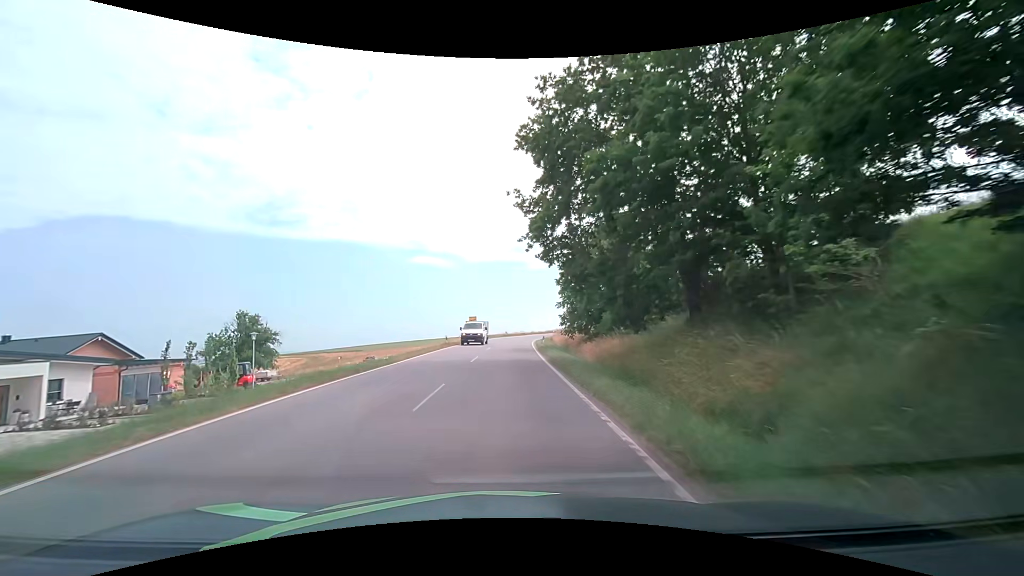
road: tertiary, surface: asphalt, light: Day
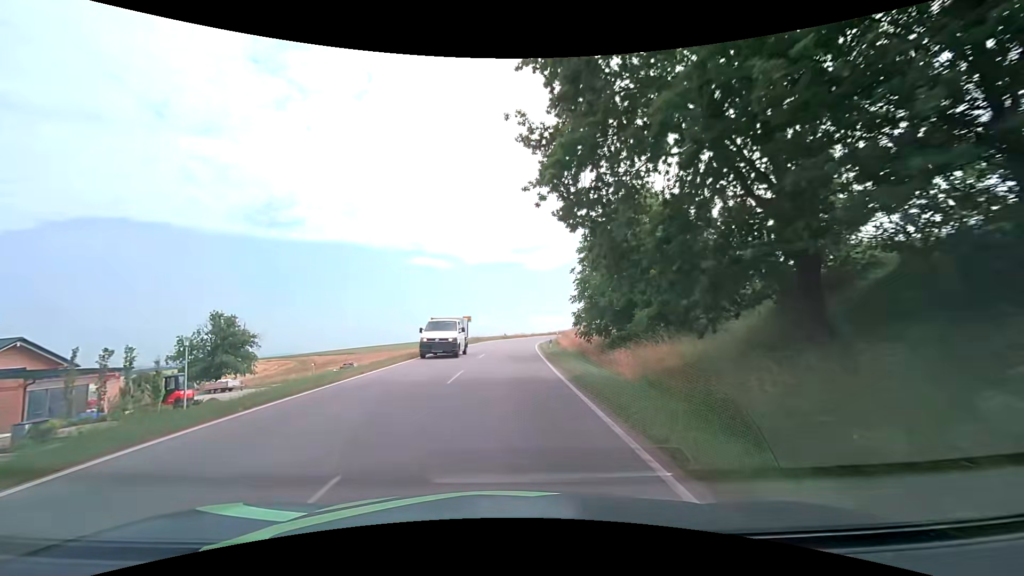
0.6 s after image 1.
(0.0, +7.5) m; 0°
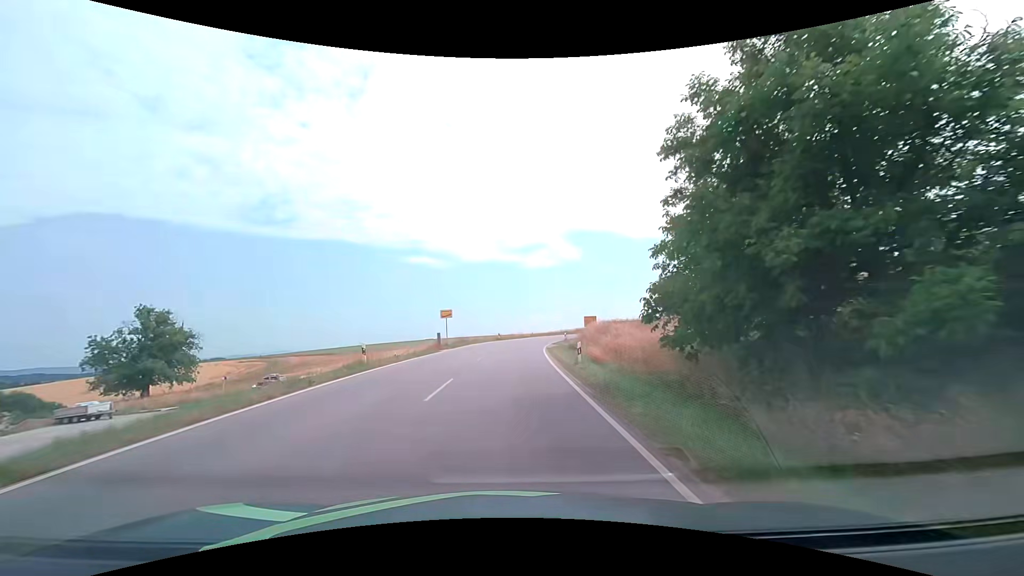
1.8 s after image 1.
(+0.1, +15.1) m; +1°
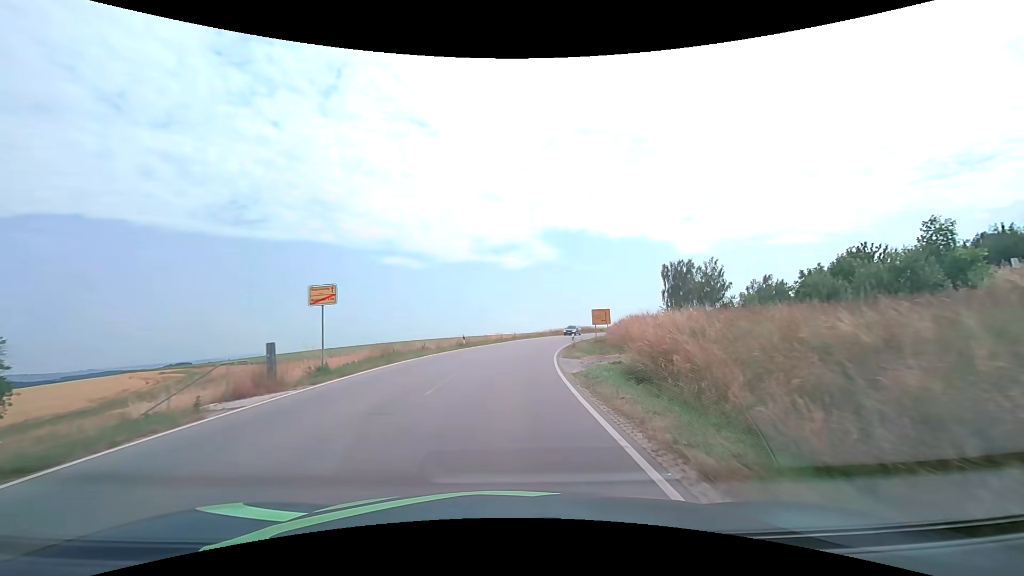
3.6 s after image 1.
(+0.4, +23.0) m; +3°
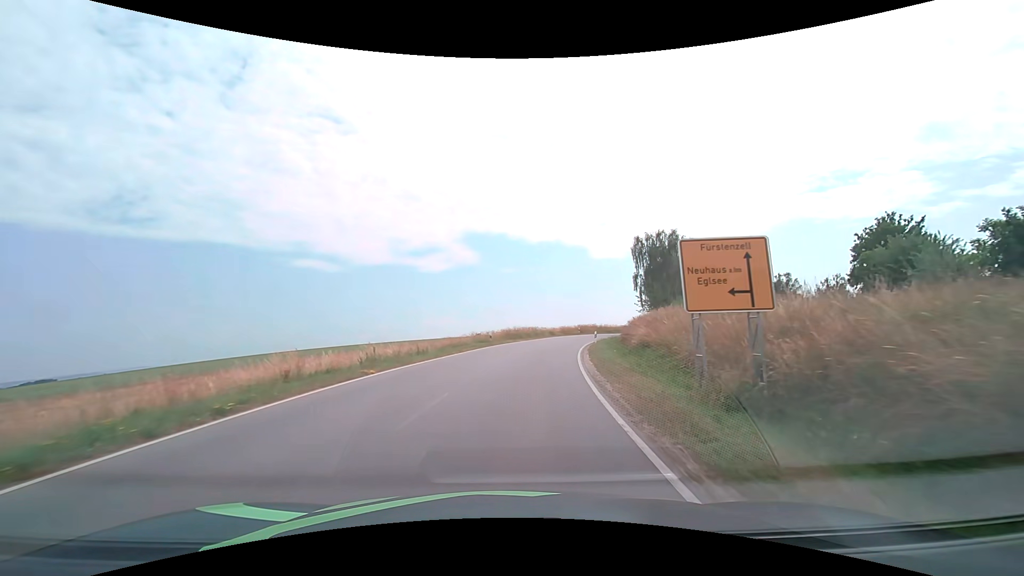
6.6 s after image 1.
(+2.8, +39.0) m; +9°
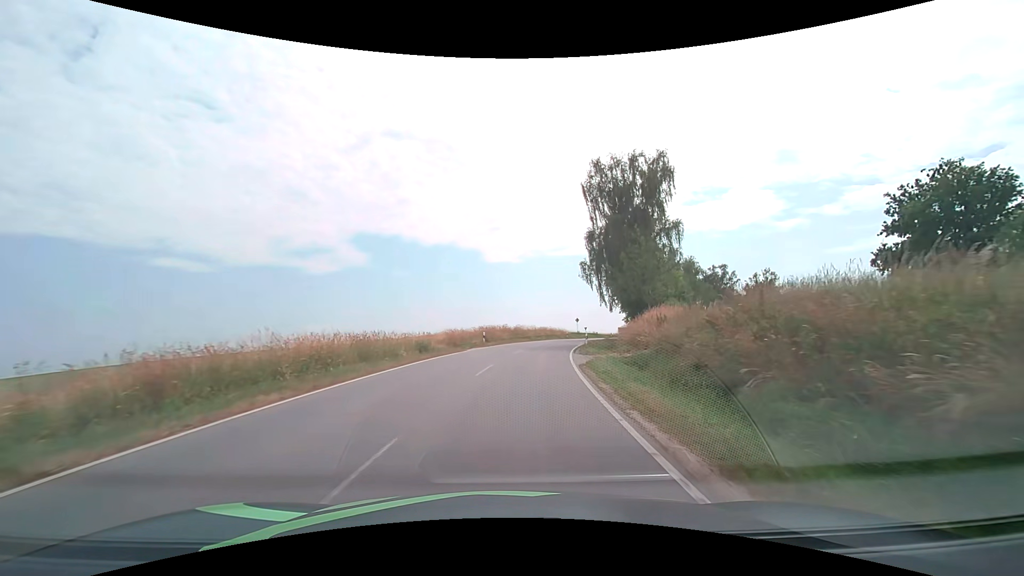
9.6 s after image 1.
(+4.4, +39.2) m; +12°
